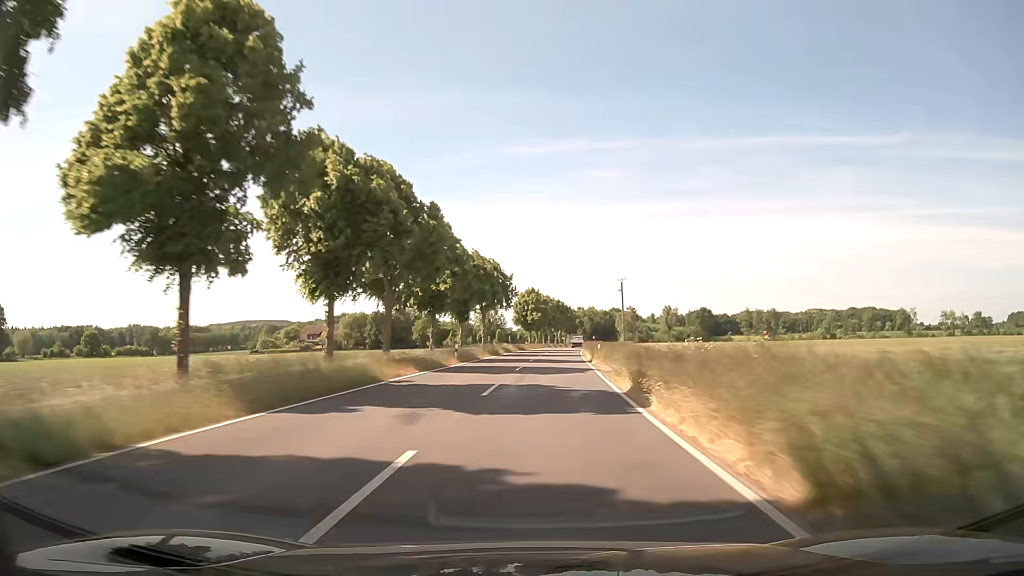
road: secondary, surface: asphalt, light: Day
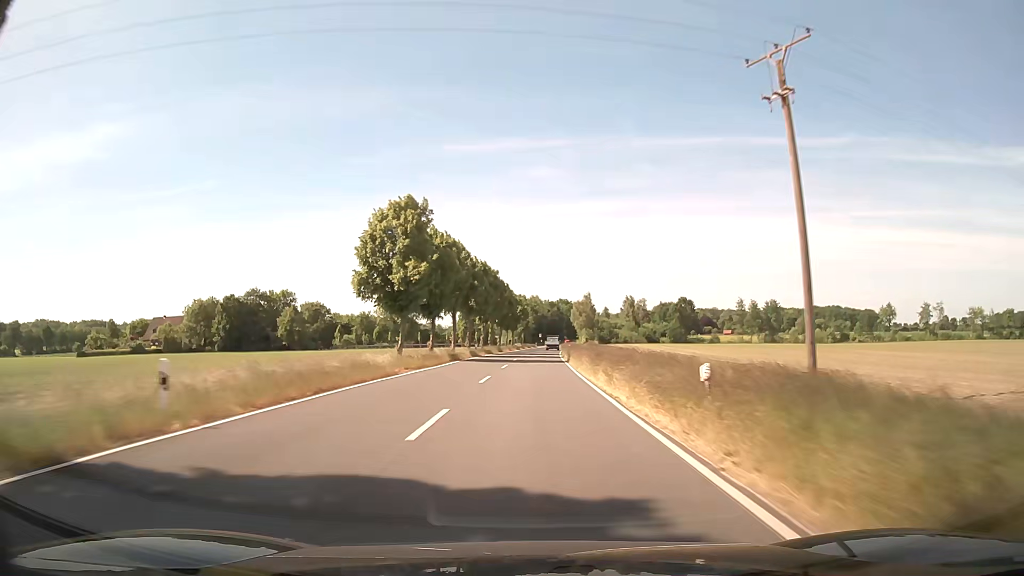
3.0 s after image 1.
(+4.6, +79.1) m; +6°
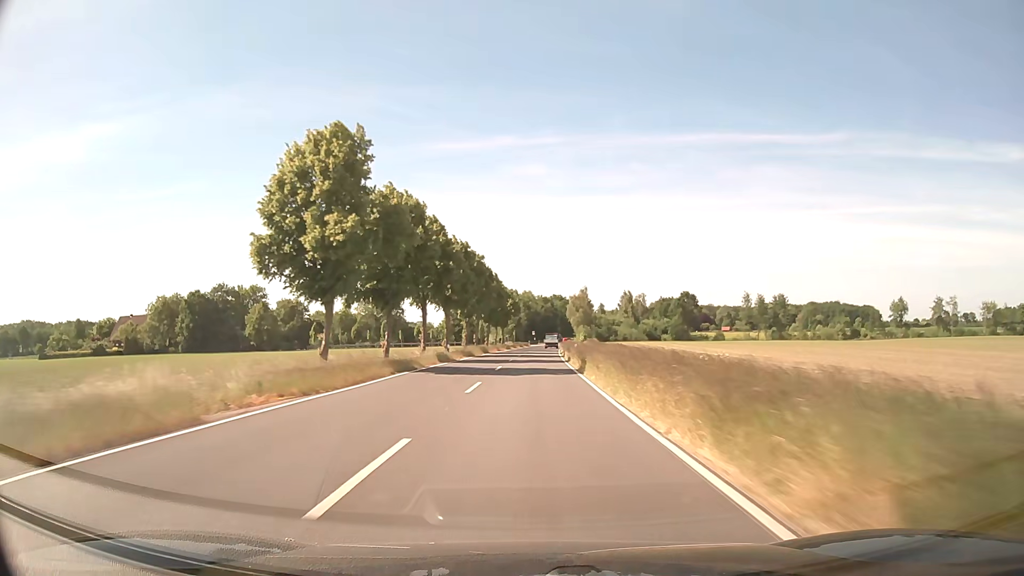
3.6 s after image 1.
(+0.1, +15.9) m; +1°
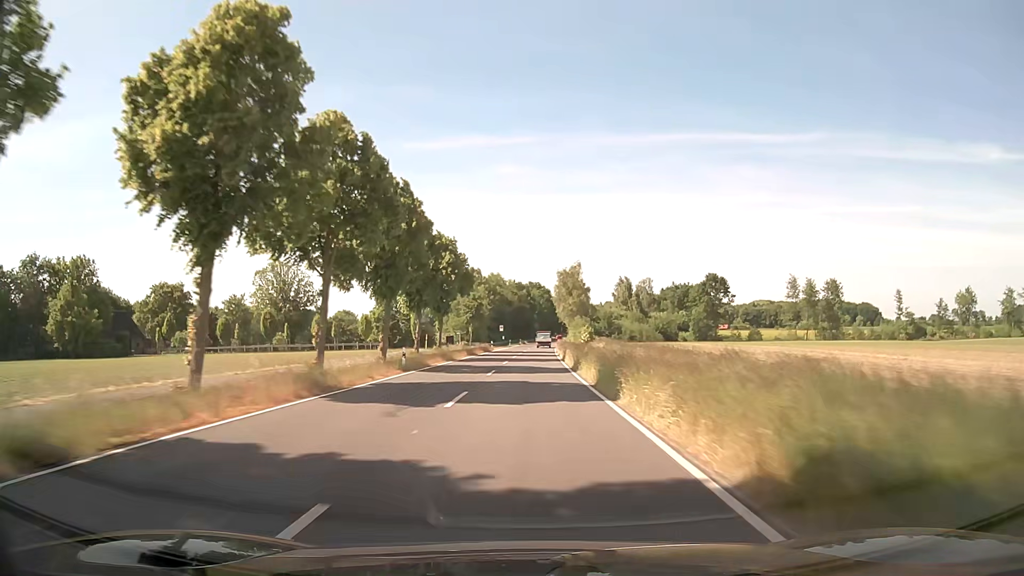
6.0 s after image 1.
(+1.3, +63.5) m; +2°
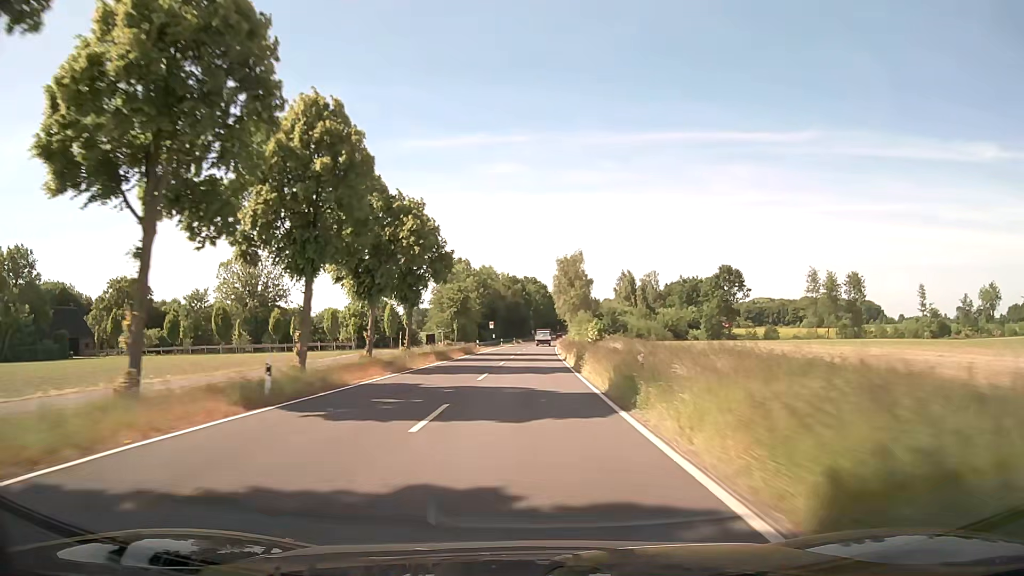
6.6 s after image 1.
(+0.1, +15.9) m; +1°
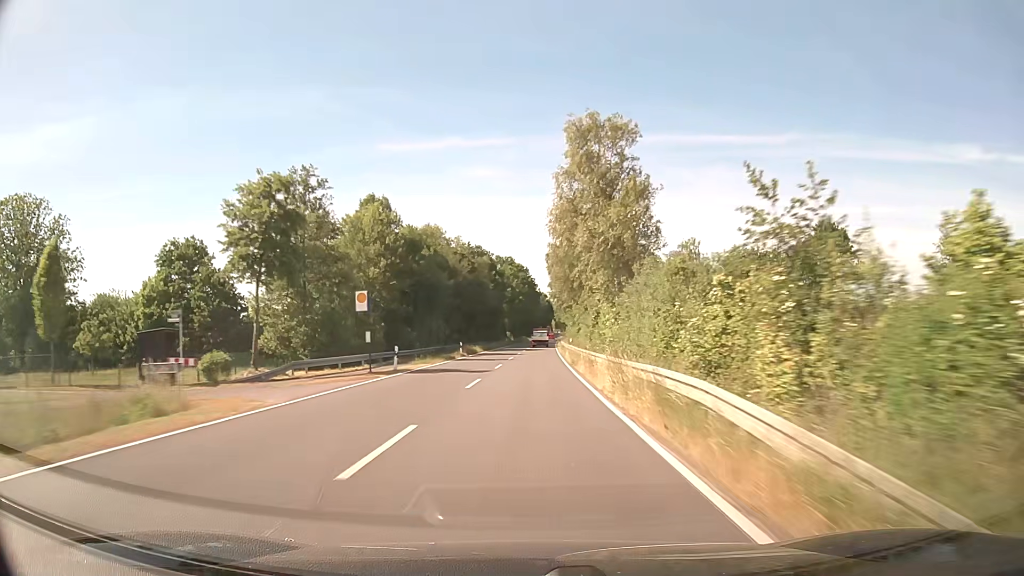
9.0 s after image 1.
(+1.0, +63.4) m; +2°
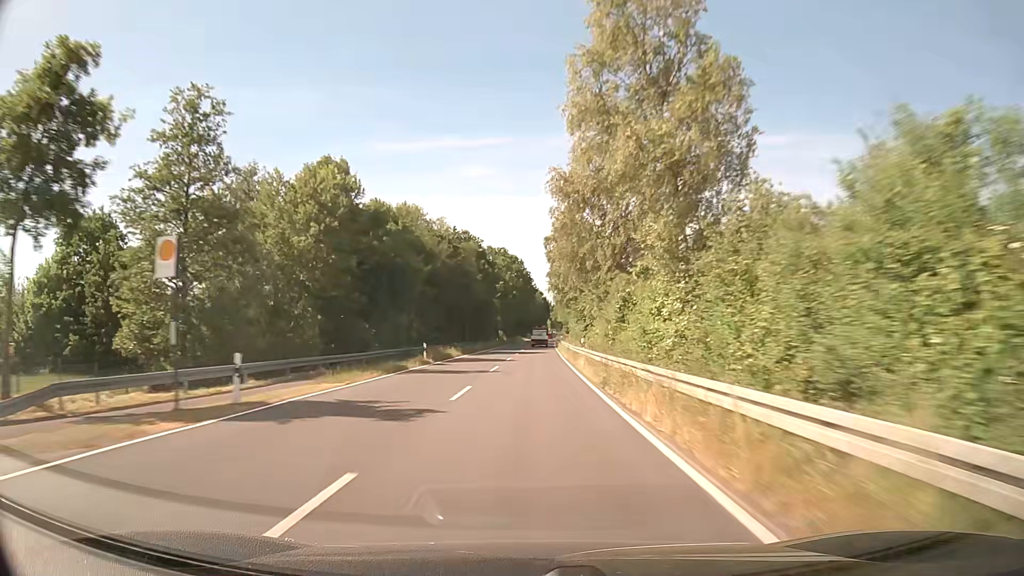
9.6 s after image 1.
(+0.1, +15.8) m; +1°
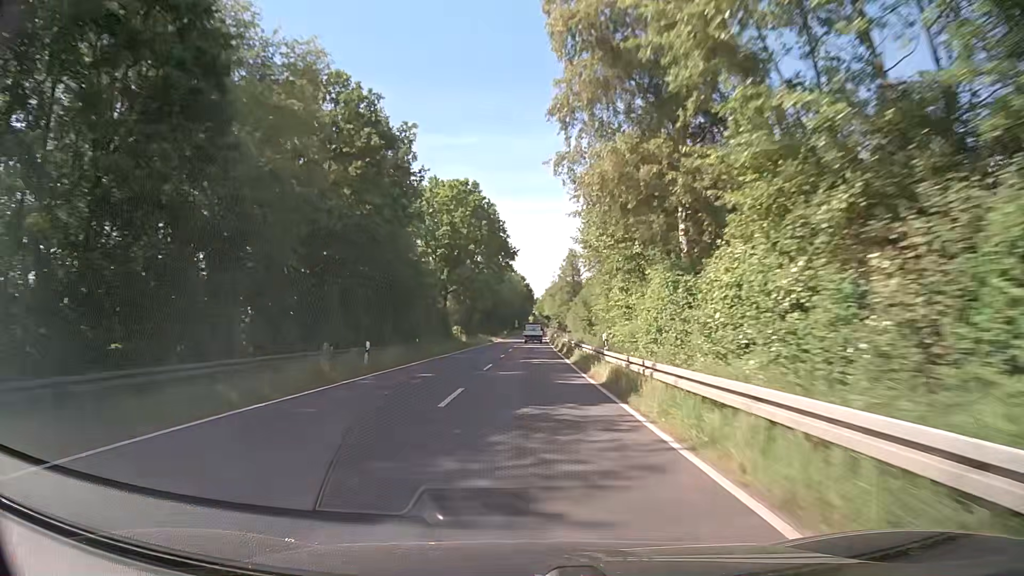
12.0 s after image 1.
(+0.8, +62.2) m; +1°
(0, +10) (0, +20) (0, +30) (0, +40) (0, +50) (+1, +60) (+1, +70) (+1, +80) (+1, +90) (+1, +100) m
